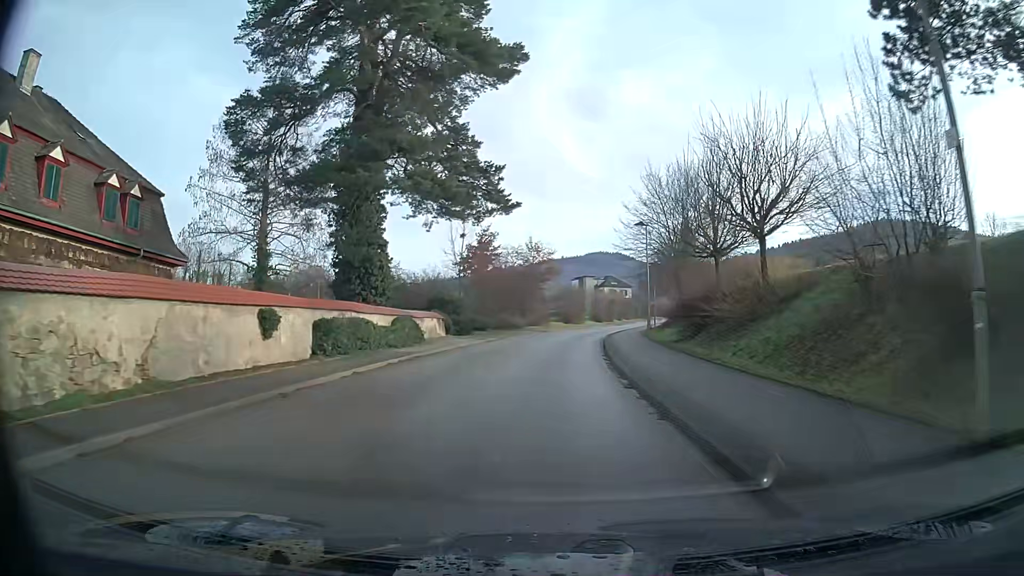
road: secondary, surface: asphalt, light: Day
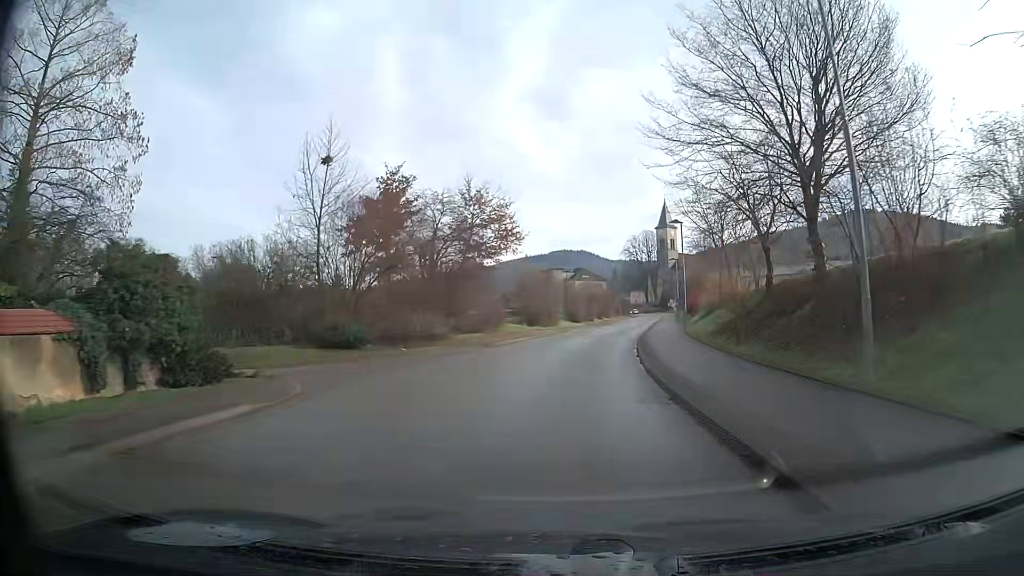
(+0.8, +29.1) m; +4°
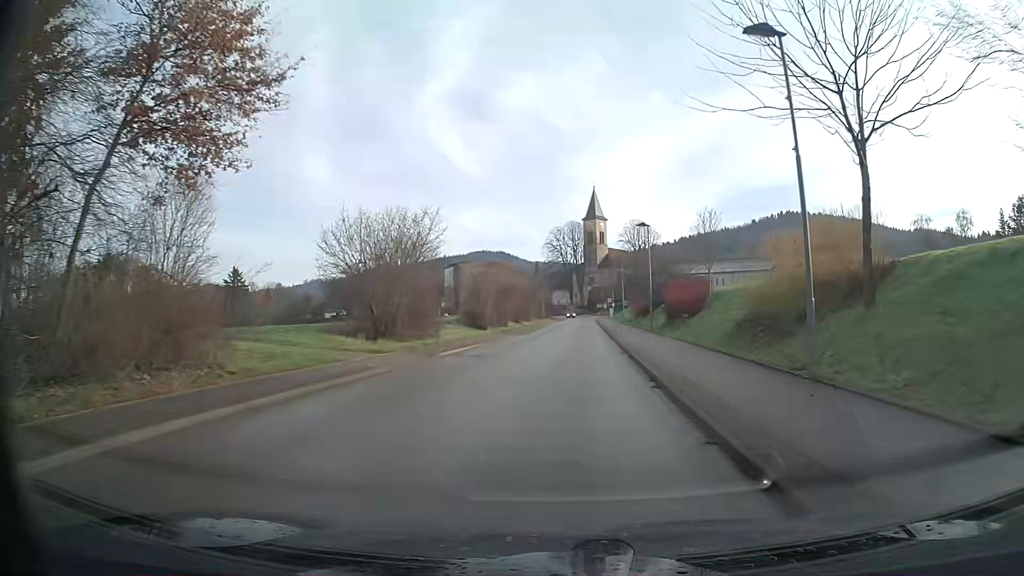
(+1.4, +28.4) m; +6°
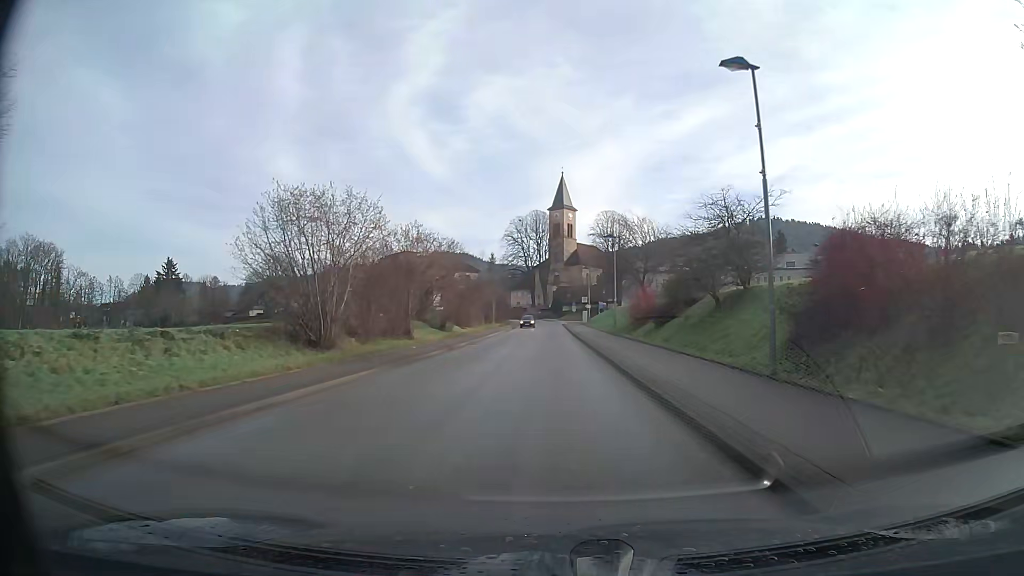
(+0.8, +27.8) m; +3°
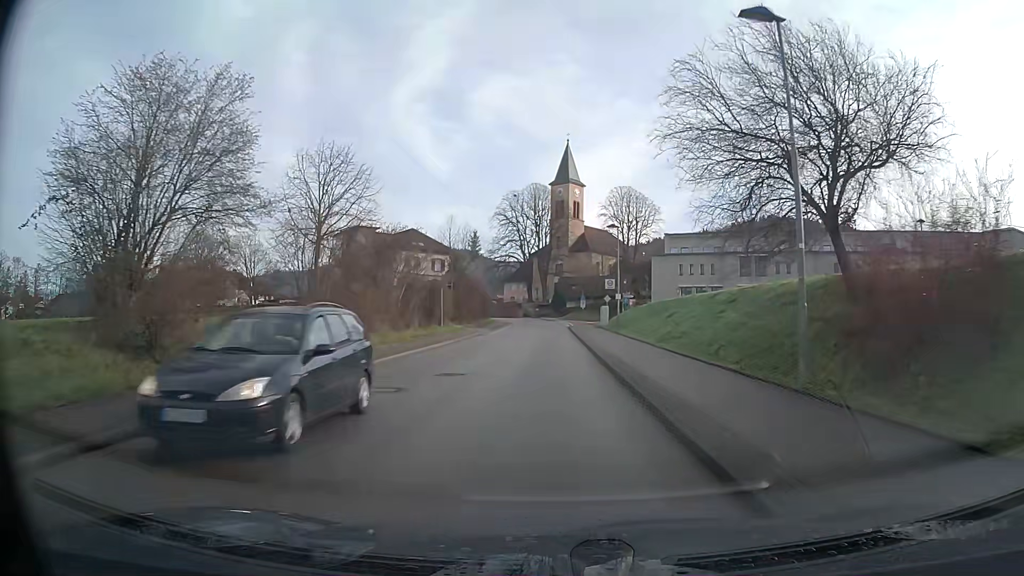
(+0.1, +33.6) m; 0°
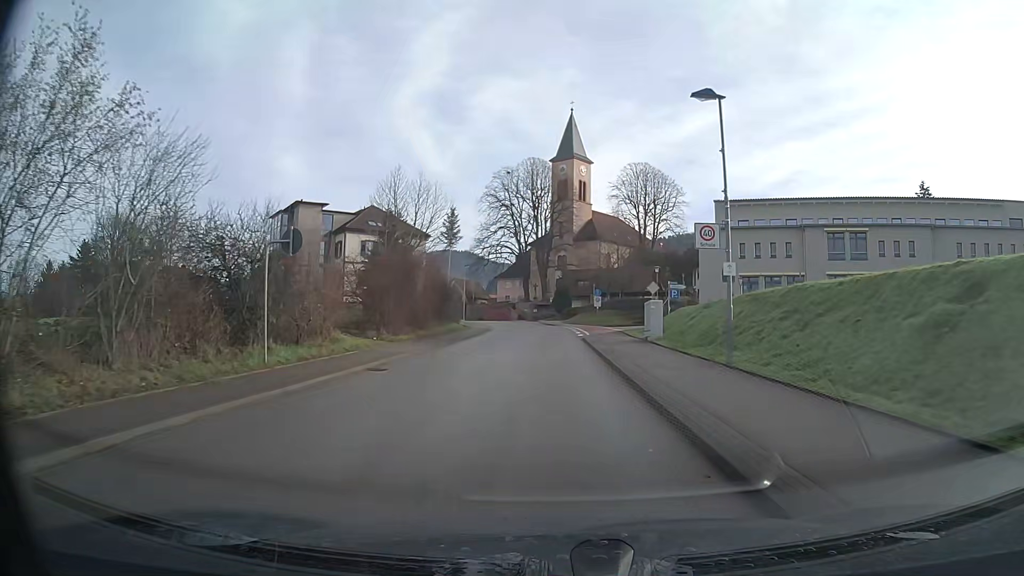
(0.0, +25.1) m; 0°
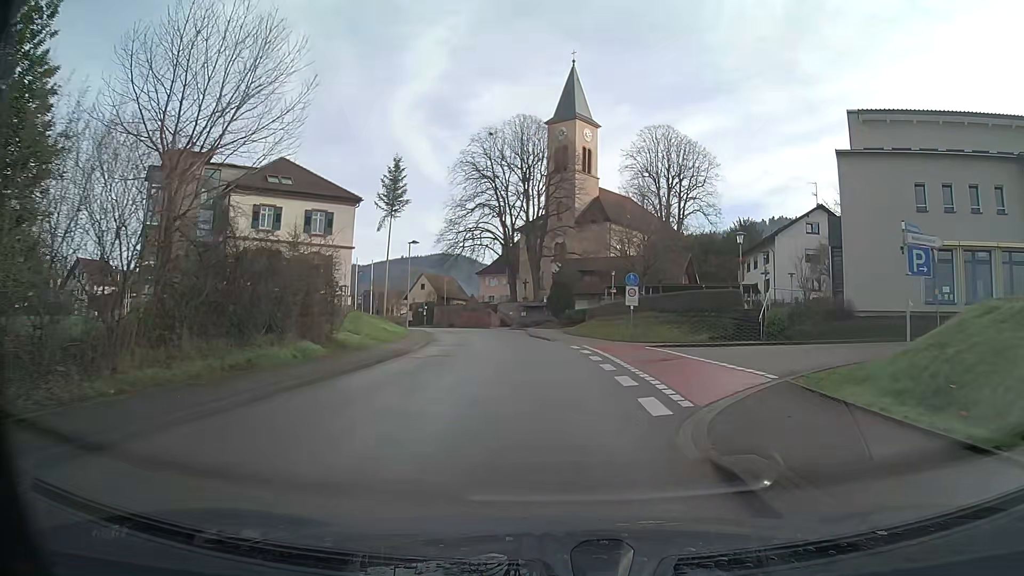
(+0.1, +28.2) m; 0°
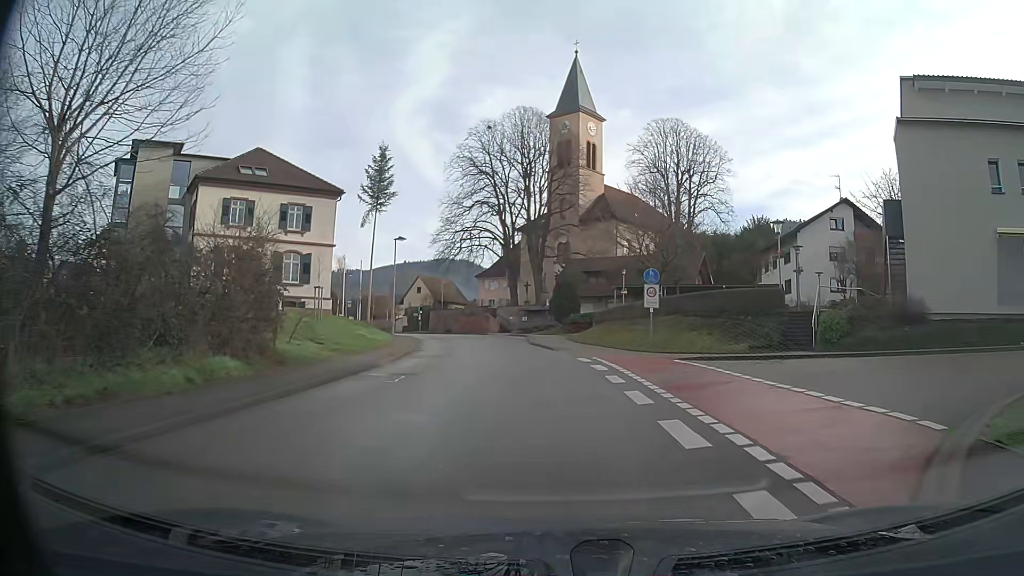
(0.0, +5.4) m; 0°
